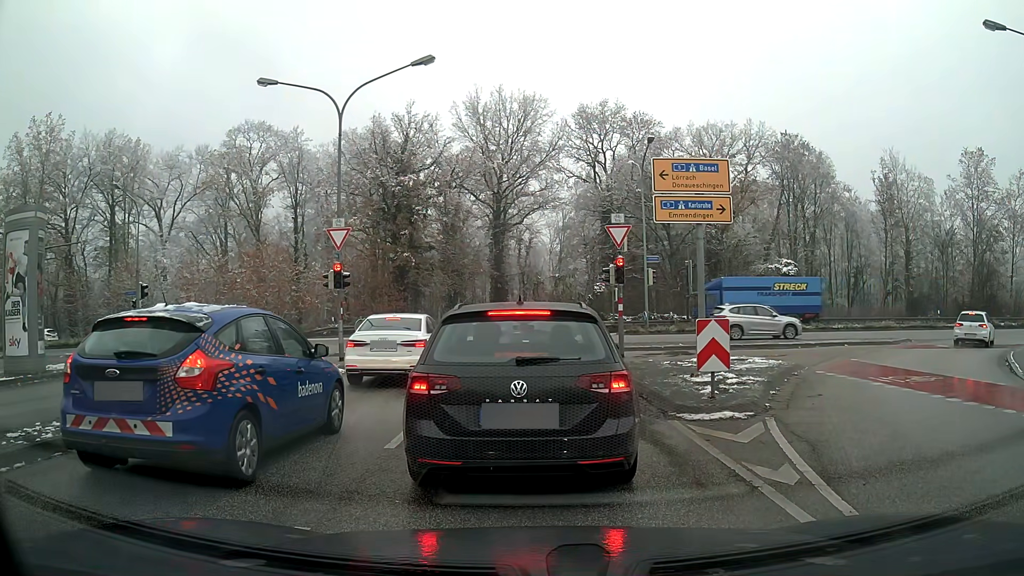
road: tertiary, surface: asphalt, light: Day
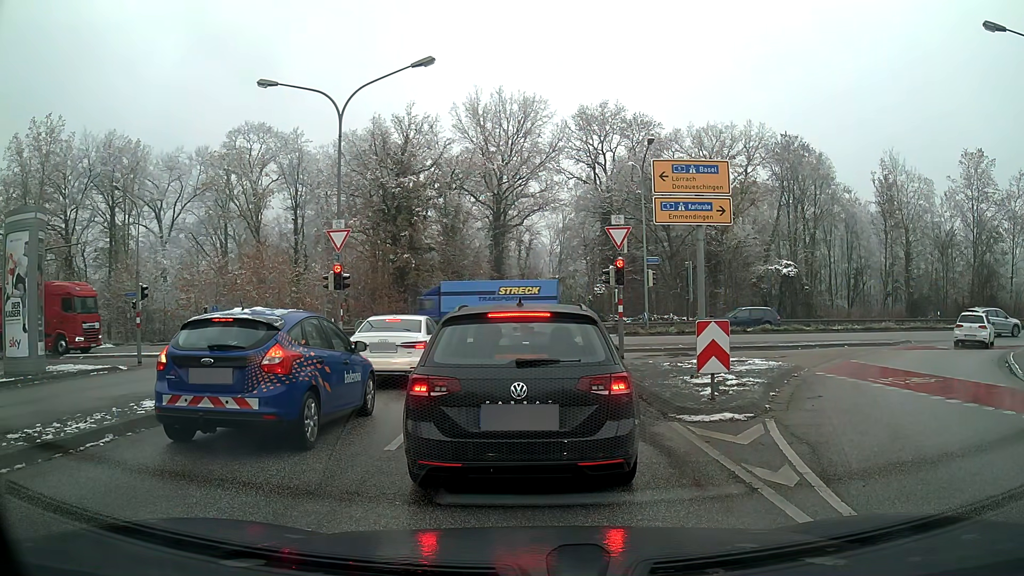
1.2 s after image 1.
(0.0, +0.1) m; 0°
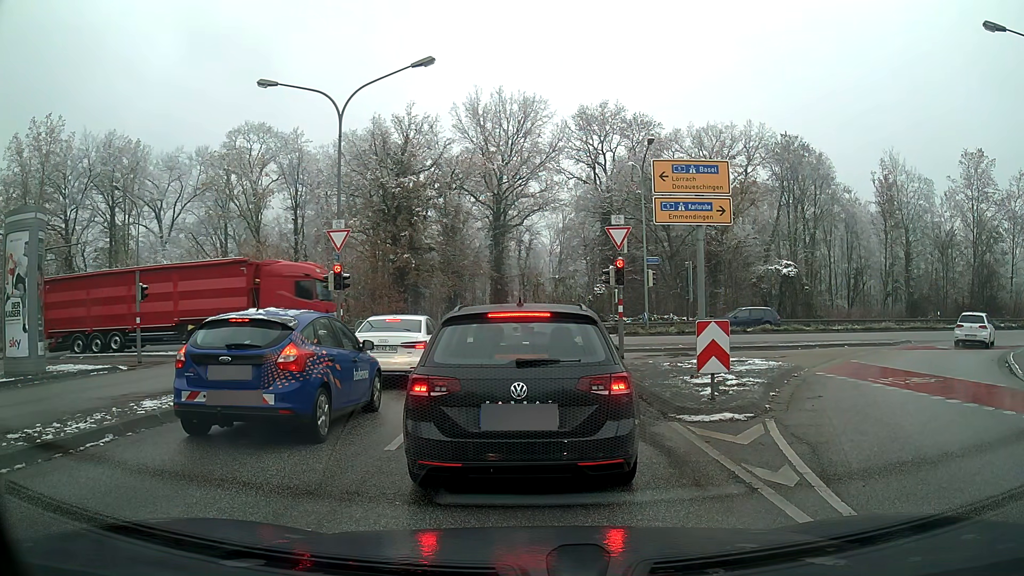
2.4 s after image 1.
(0.0, 0.0) m; 0°
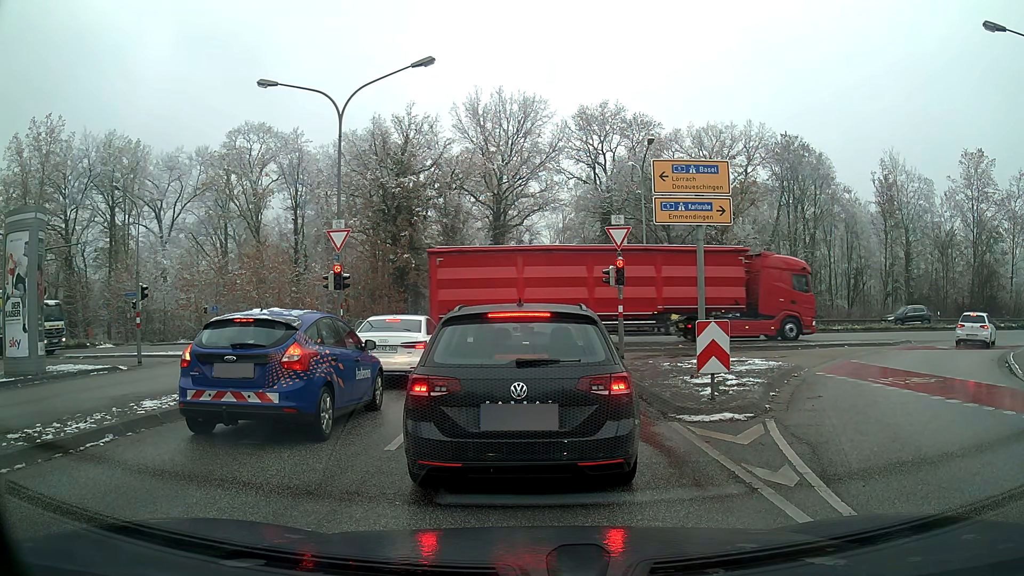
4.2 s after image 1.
(0.0, 0.0) m; 0°
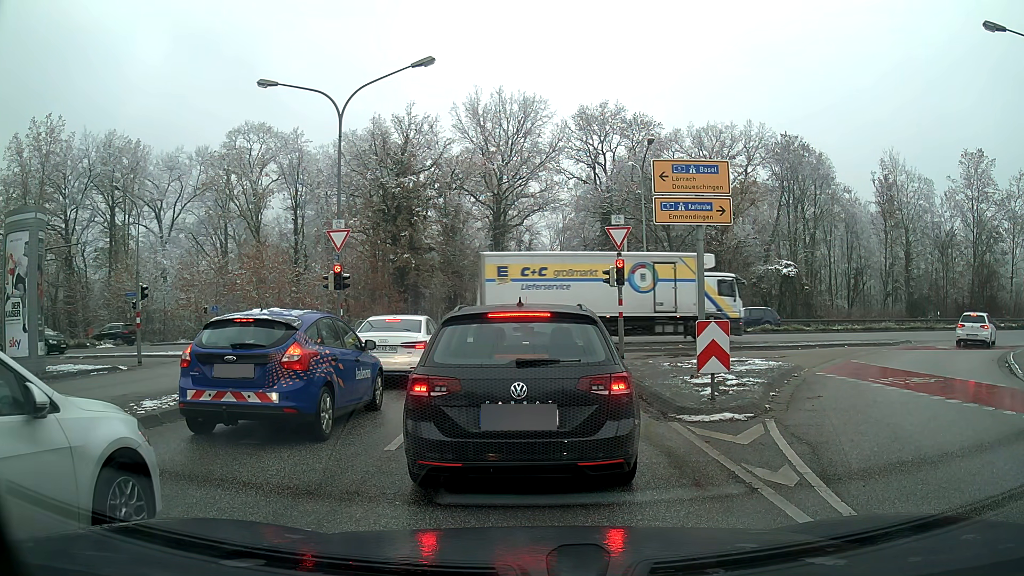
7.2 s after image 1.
(0.0, 0.0) m; 0°
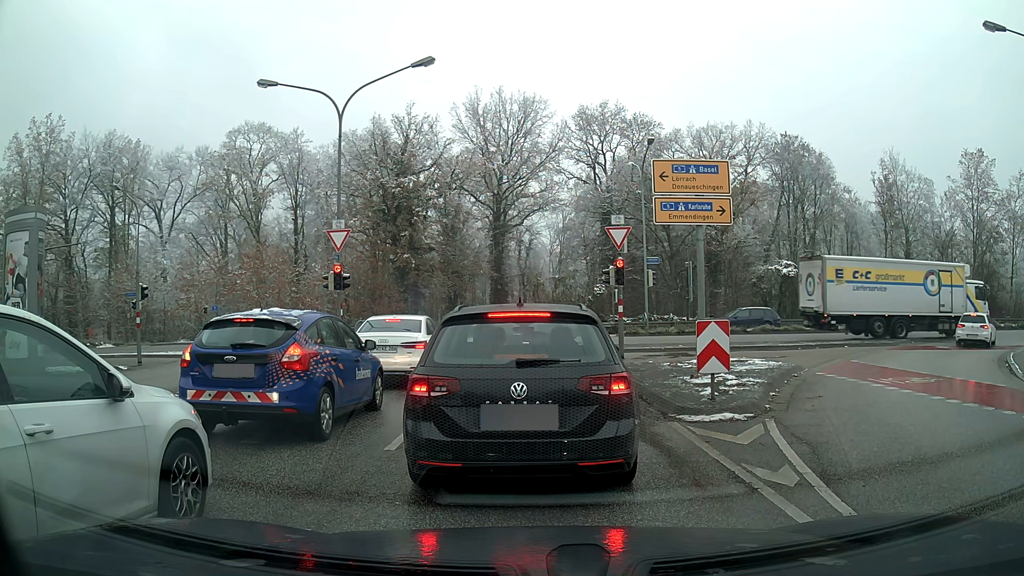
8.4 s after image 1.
(0.0, 0.0) m; 0°
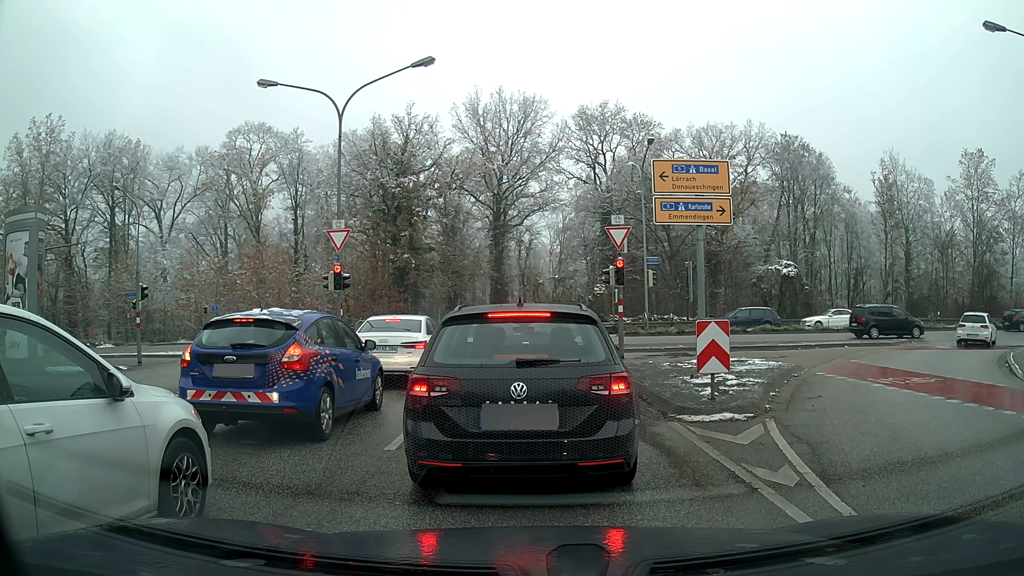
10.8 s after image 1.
(0.0, 0.0) m; 0°
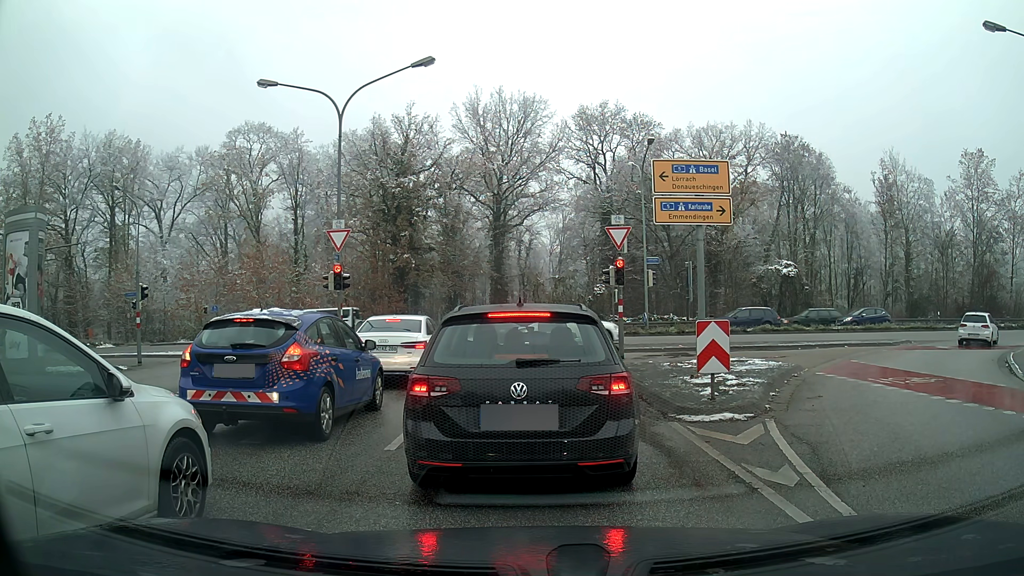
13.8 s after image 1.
(0.0, 0.0) m; 0°
